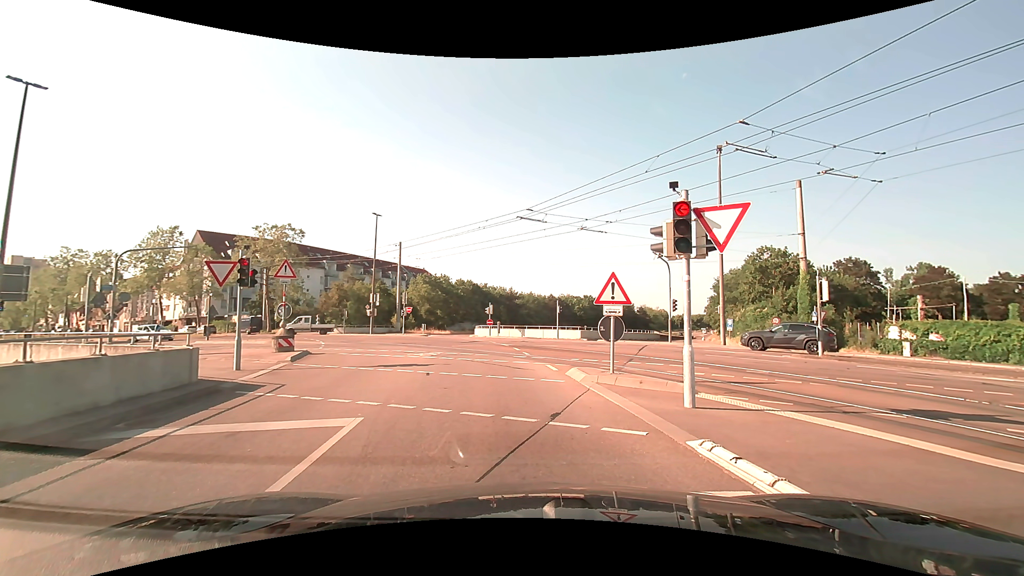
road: tertiary_link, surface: asphalt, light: Day
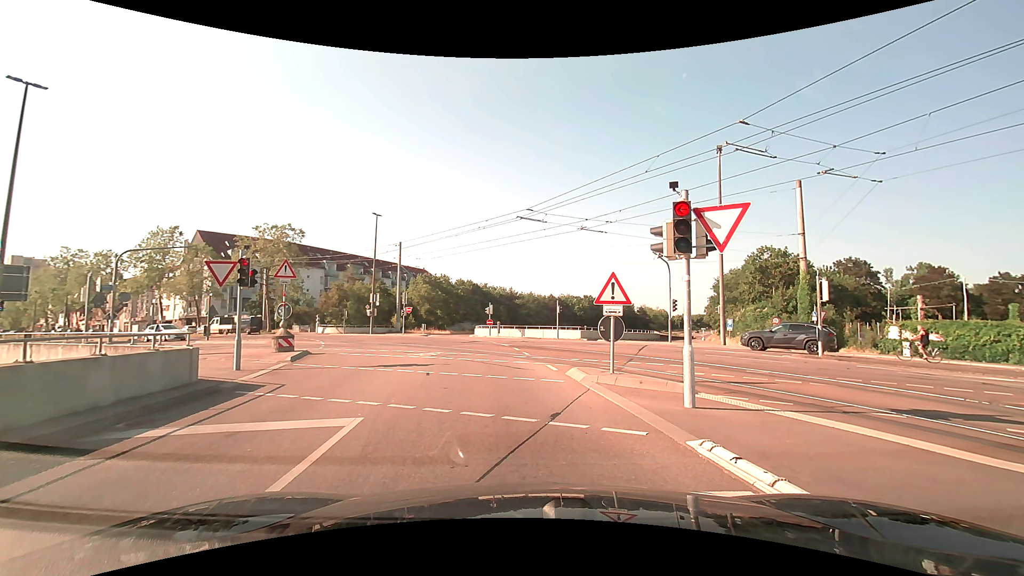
(0.0, 0.0) m; 0°
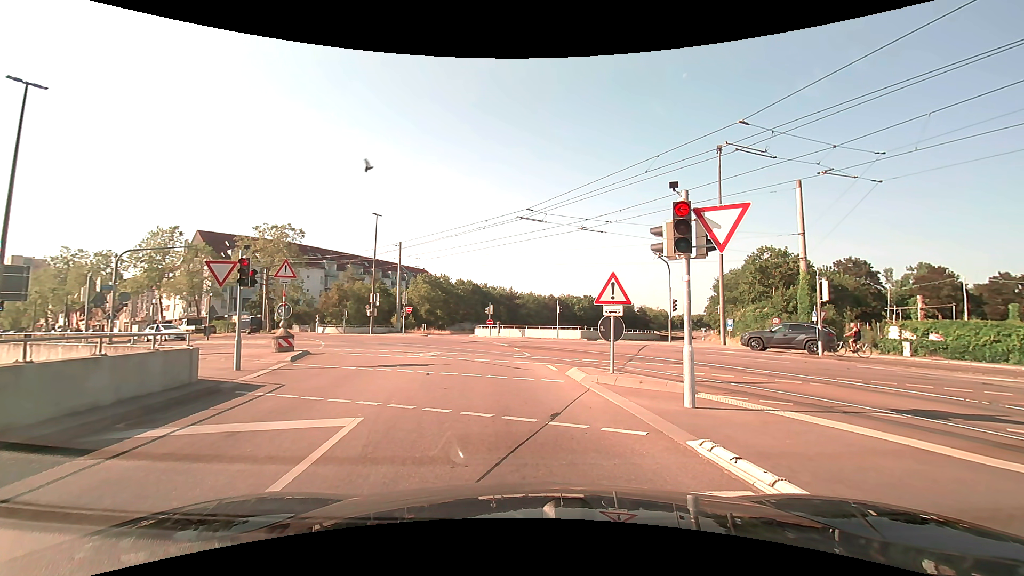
(0.0, 0.0) m; 0°
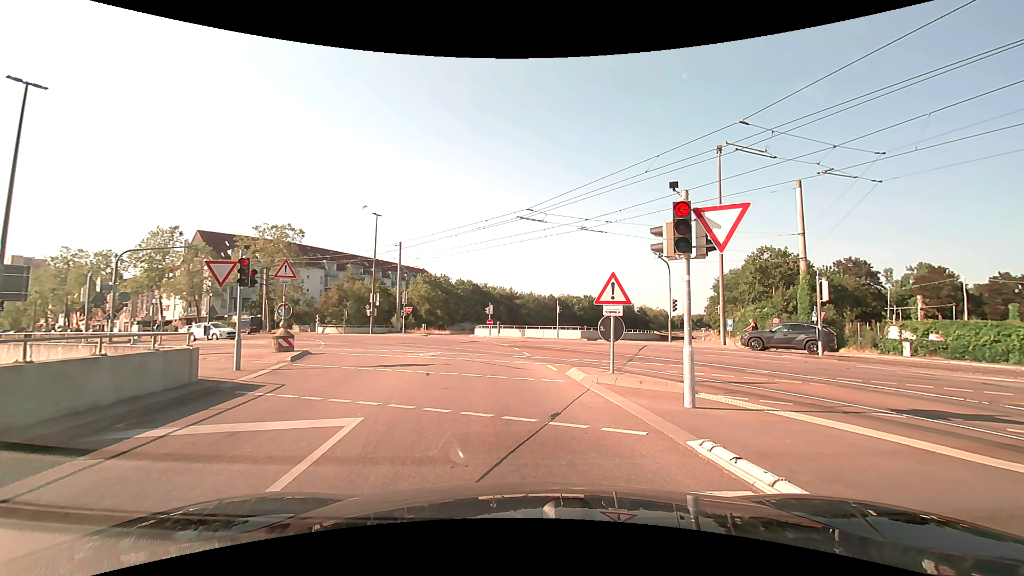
(0.0, 0.0) m; 0°
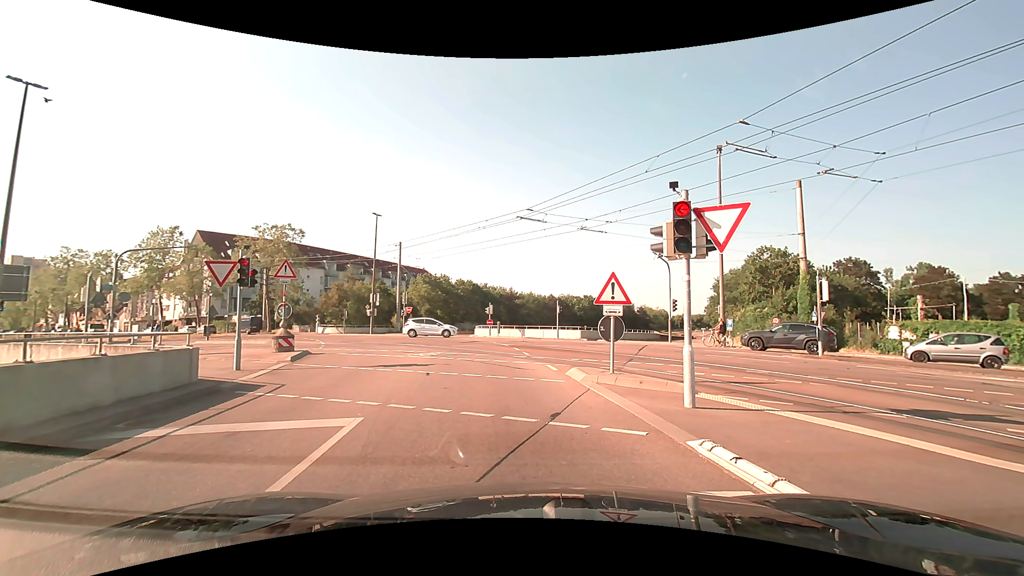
(0.0, 0.0) m; 0°
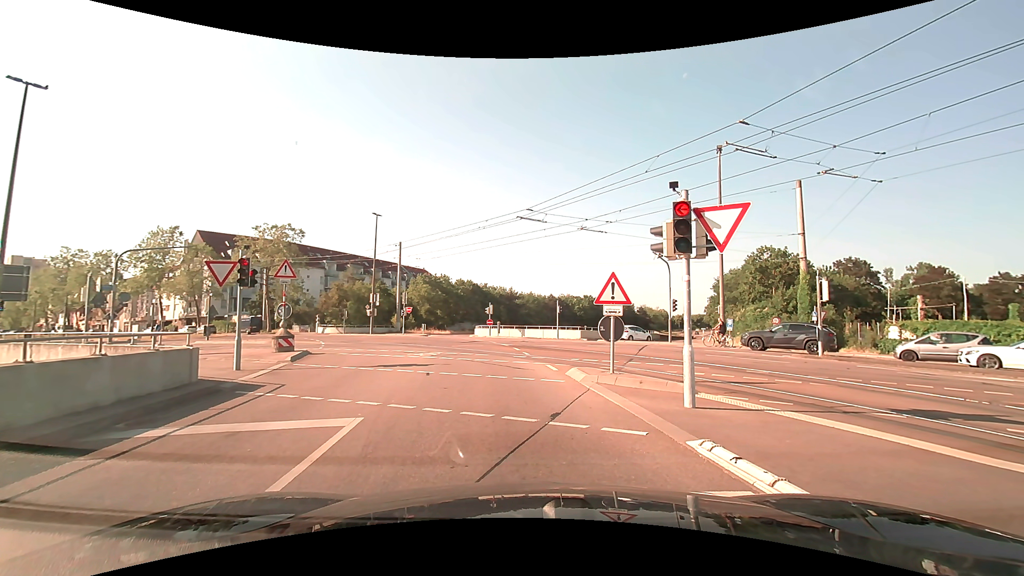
(0.0, 0.0) m; 0°
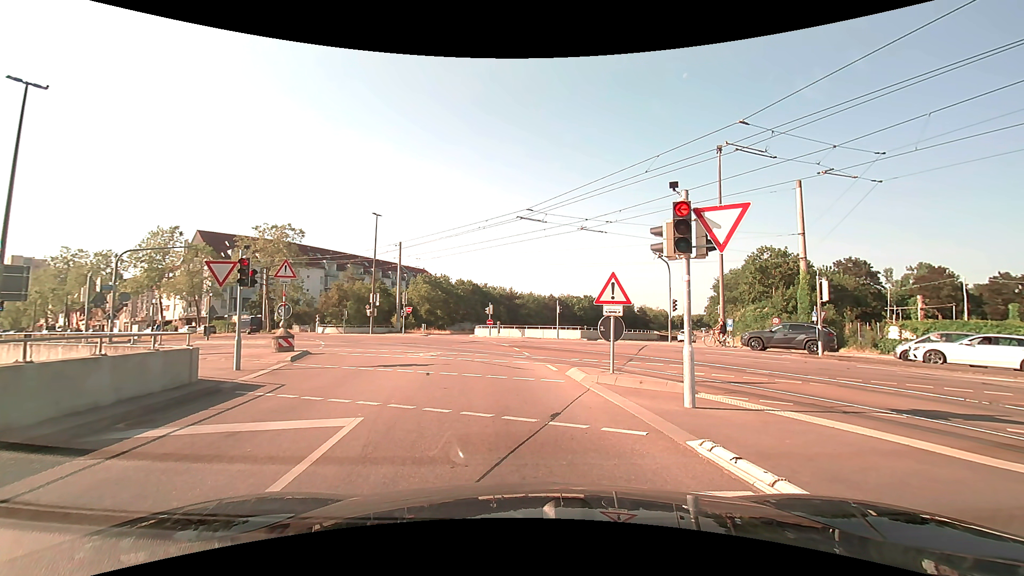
(0.0, 0.0) m; 0°
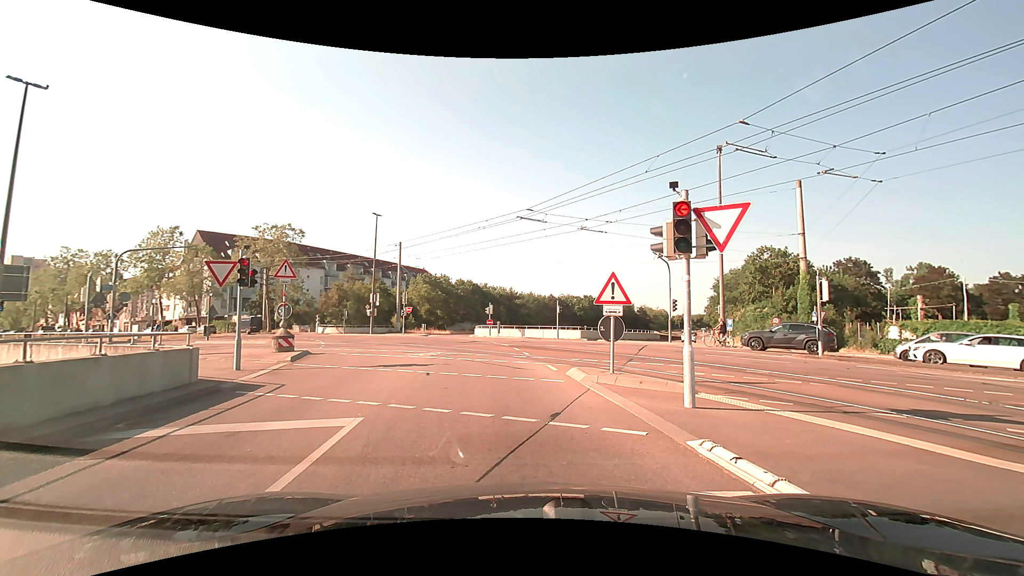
(0.0, 0.0) m; 0°
(-1, +10) (-2, +20) (-5, +30) (-9, +39) (-15, +47) (-22, +53) (-31, +59) (-39, +65) (-47, +70) (-56, +76) m
